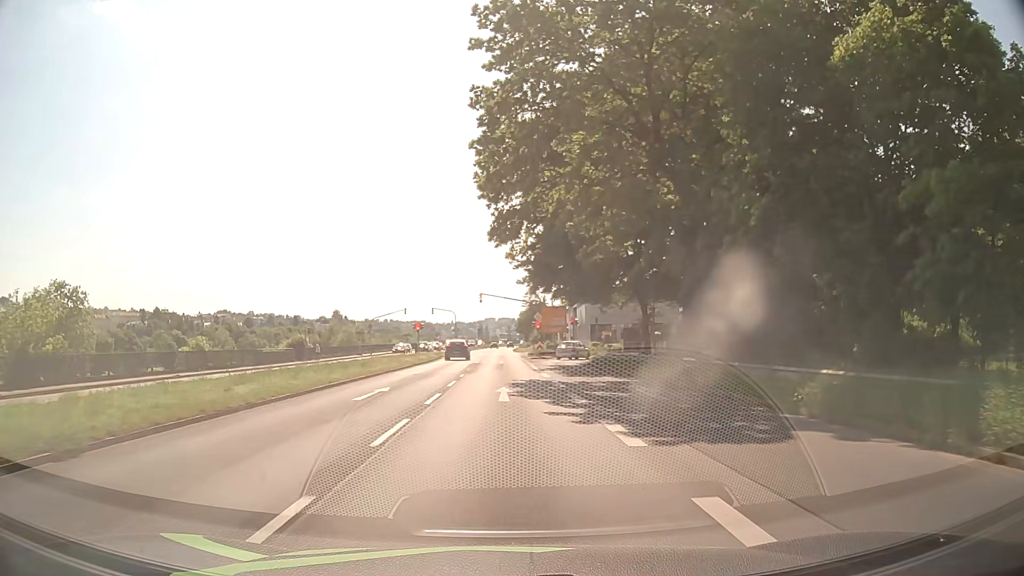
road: primary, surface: asphalt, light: Day
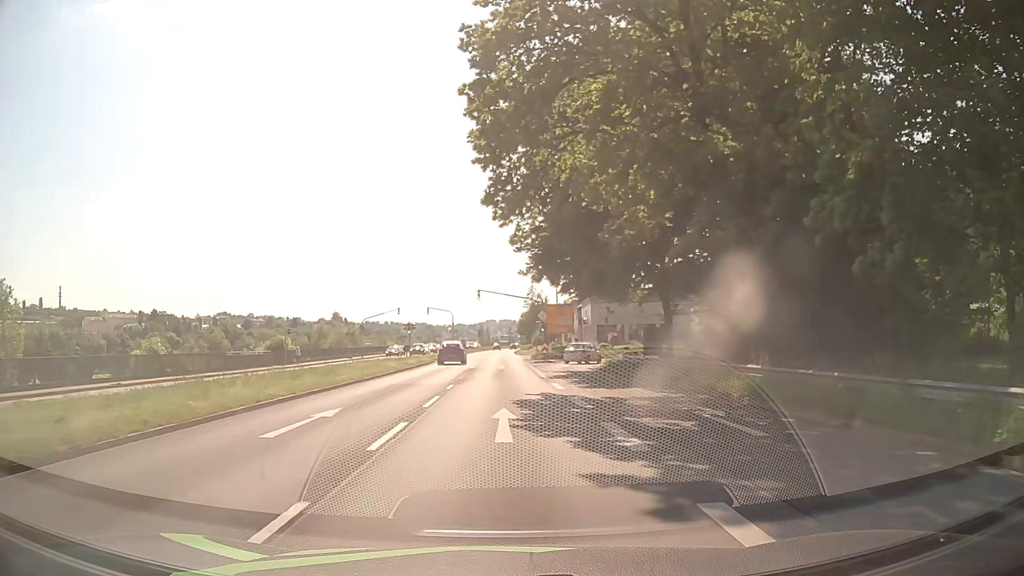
(0.0, +6.1) m; 0°
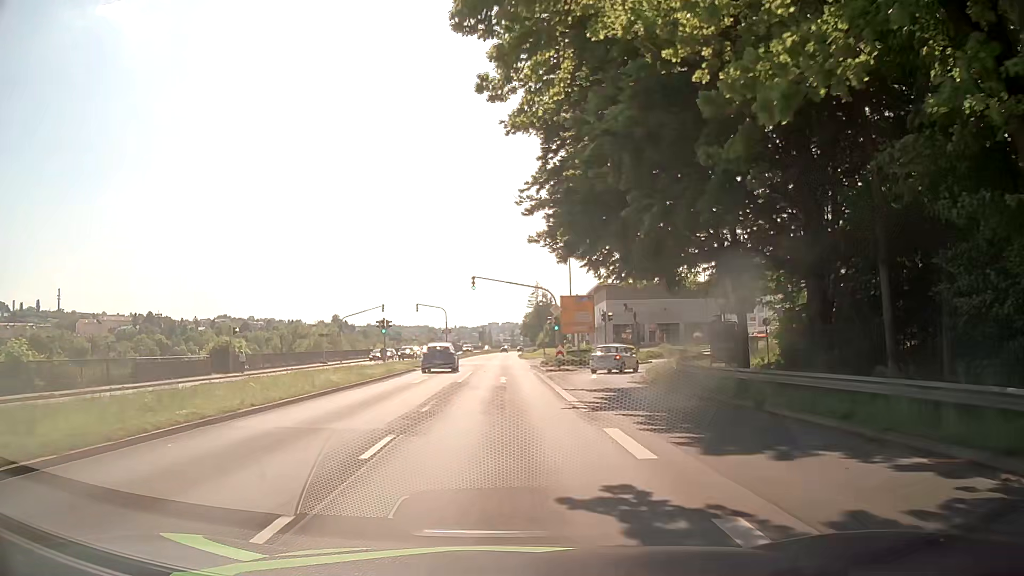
(0.0, +12.4) m; 0°
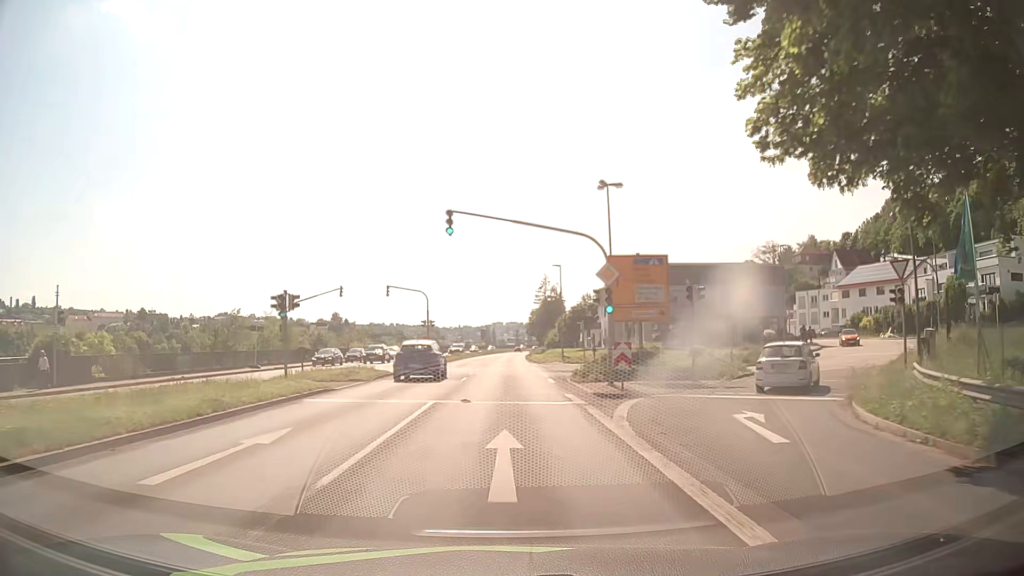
(-0.1, +20.2) m; 0°
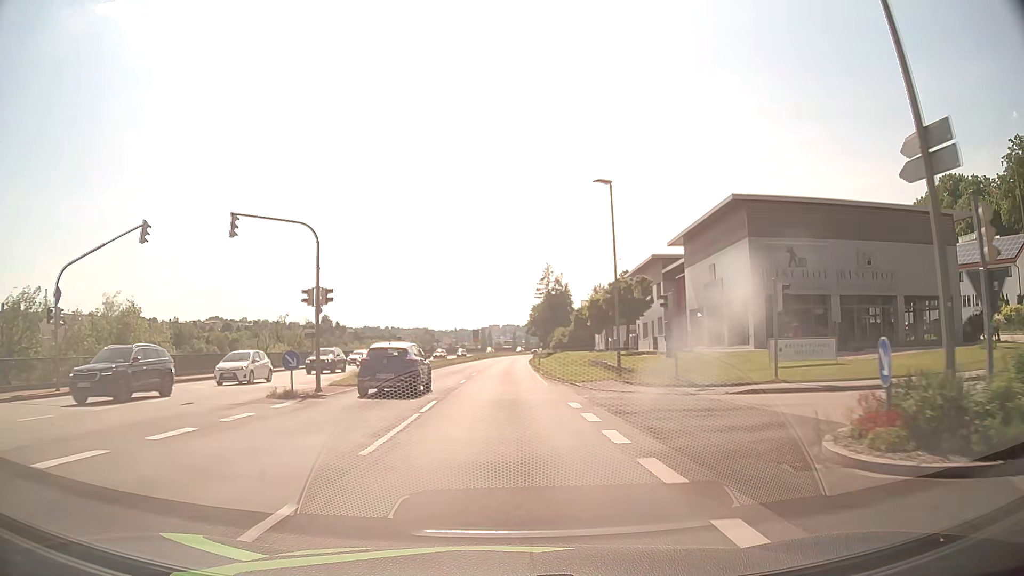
(-0.1, +29.5) m; 0°
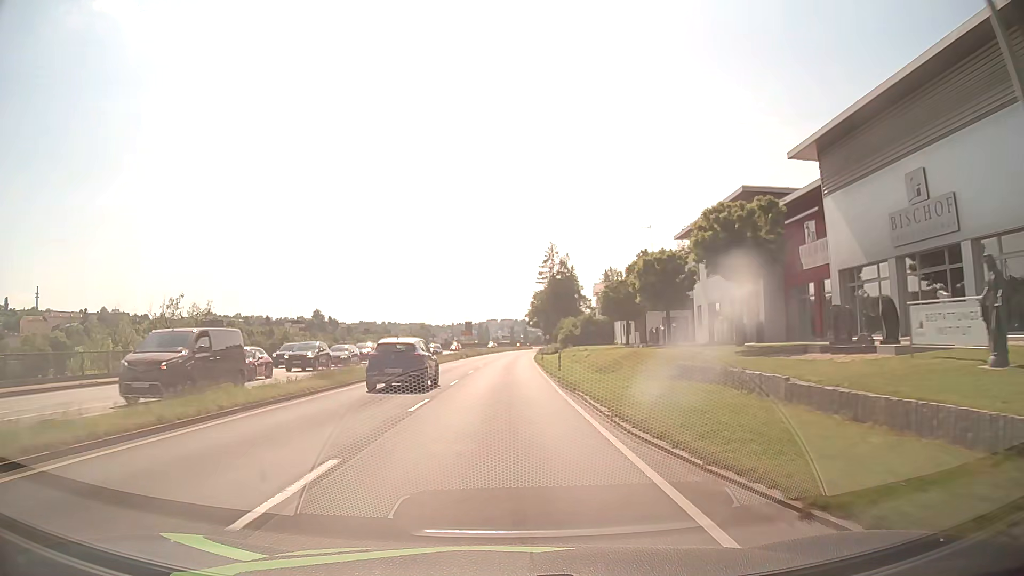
(+0.1, +23.1) m; 0°
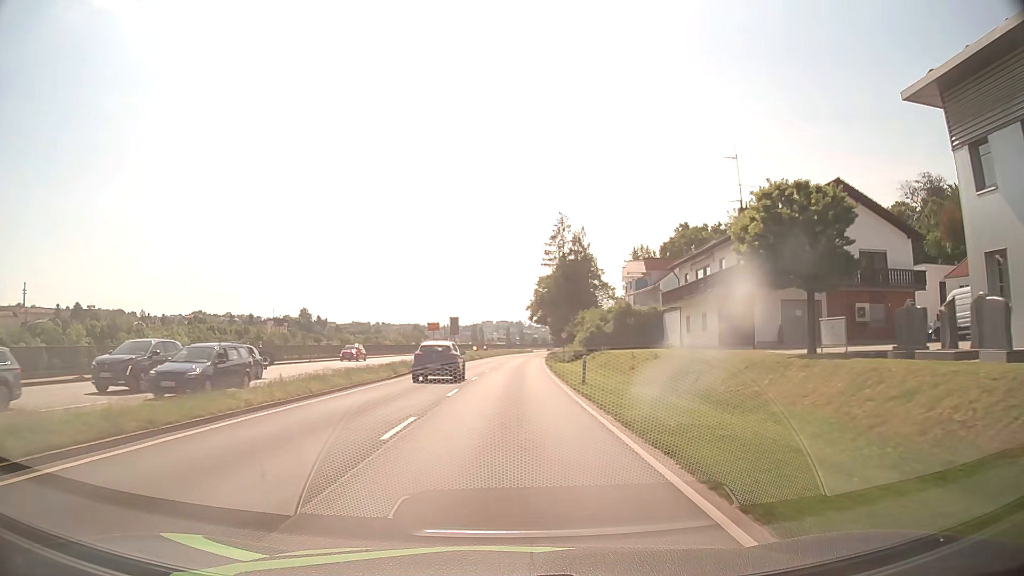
(0.0, +31.4) m; 0°
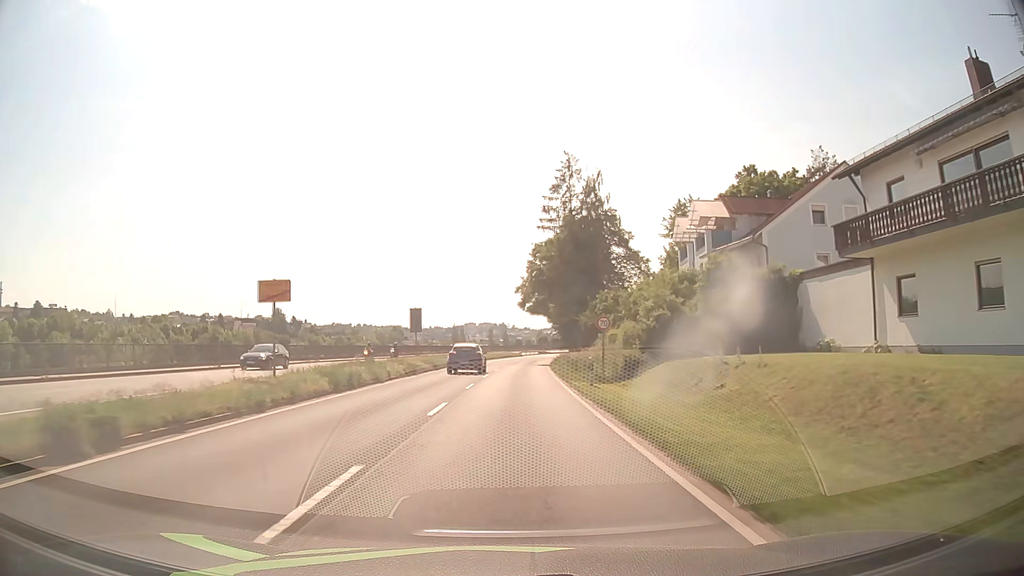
(+0.5, +32.5) m; +2°
(0, +10) (0, +20) (0, +30) (+1, +40) (+1, +50) (+2, +60) (+3, +70) (+4, +80) (+5, +90) (+6, +100) m
